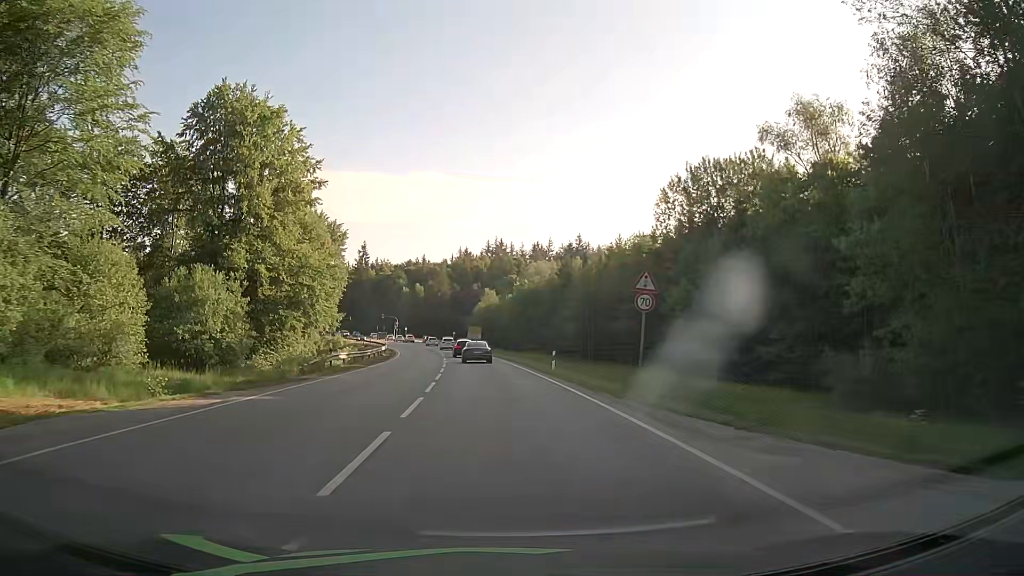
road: secondary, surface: asphalt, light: Day
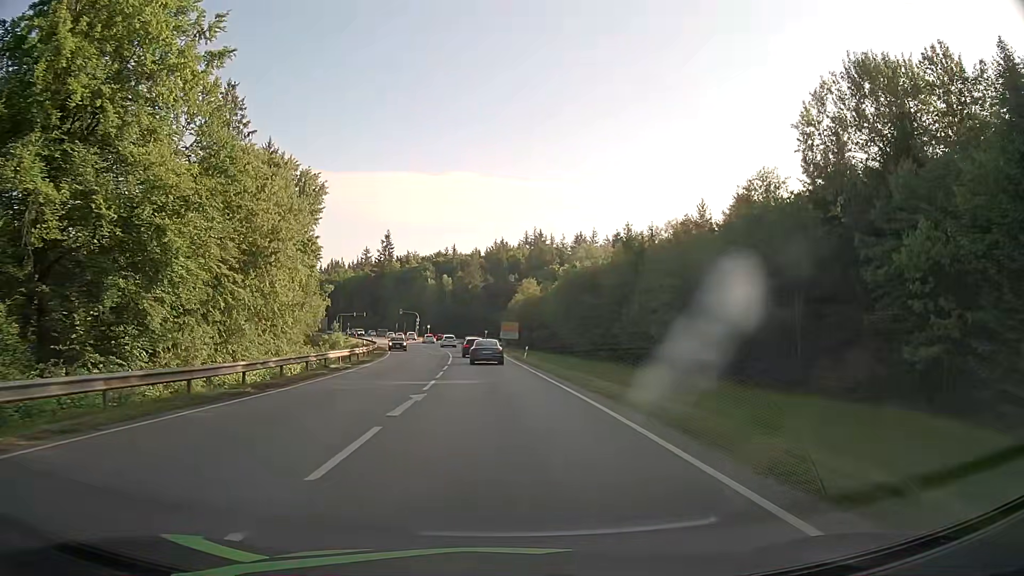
(-0.9, +29.3) m; -3°
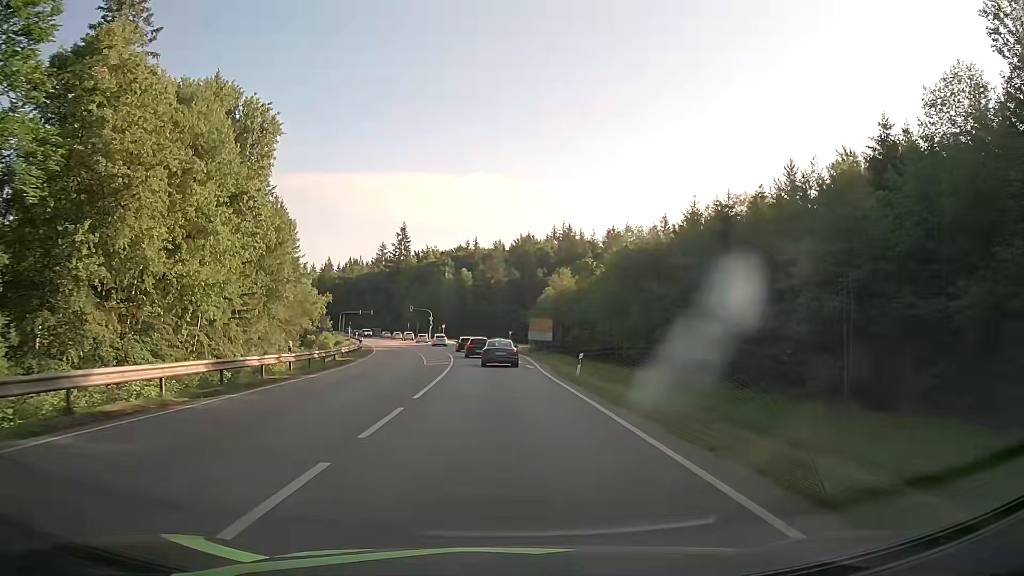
(-0.4, +21.3) m; -2°
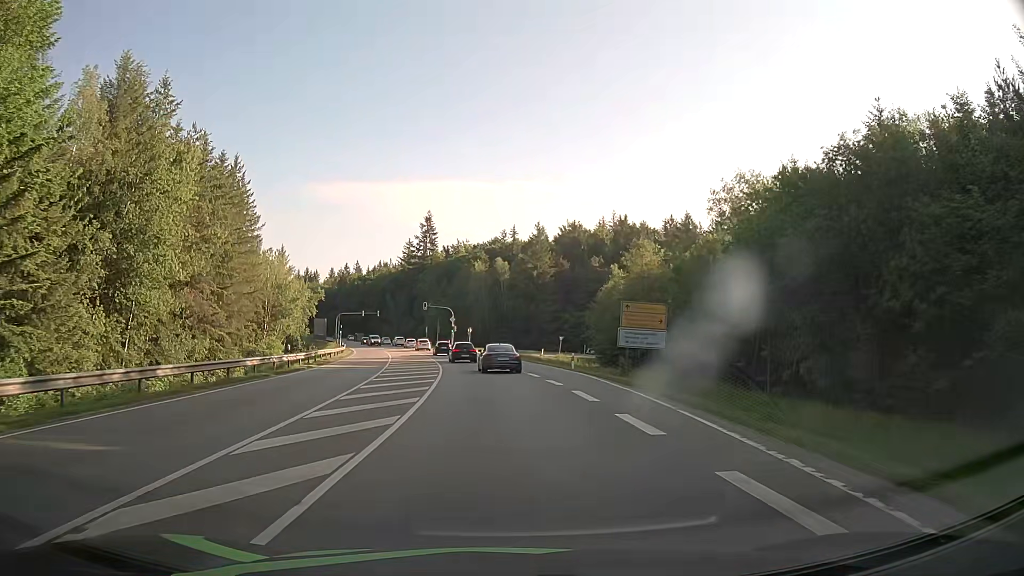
(-1.2, +35.1) m; -4°
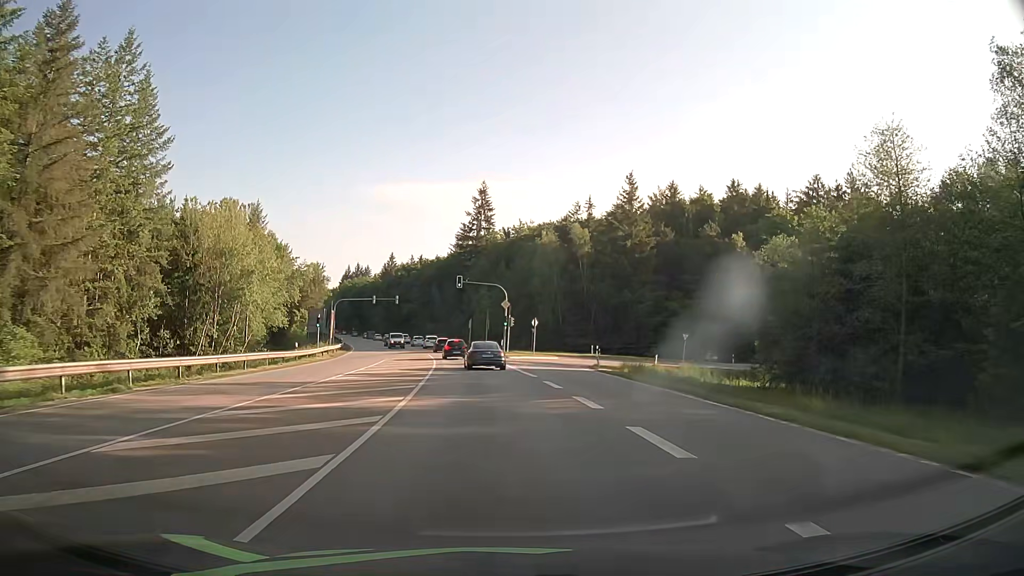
(-1.9, +38.6) m; -6°
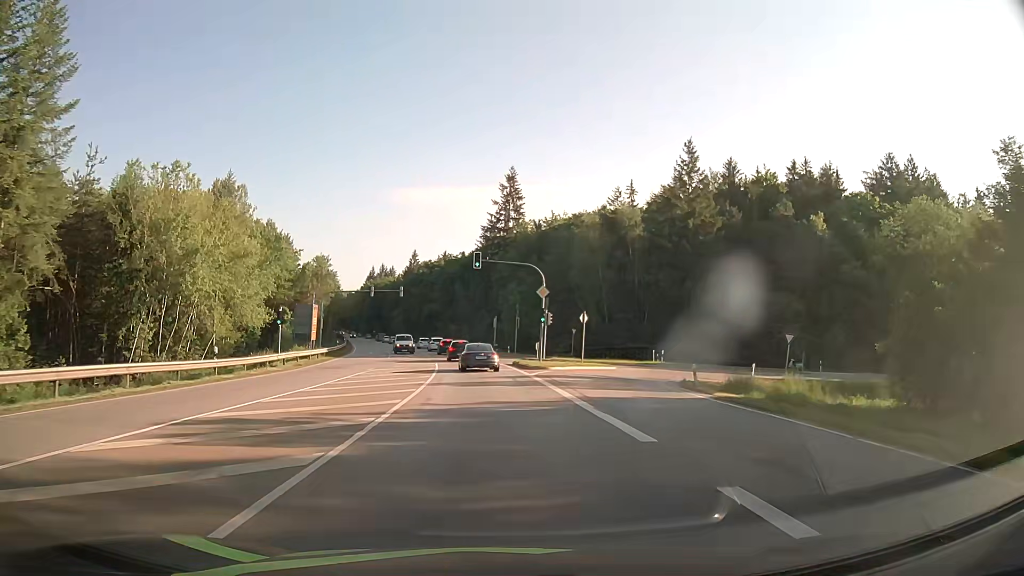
(-0.4, +16.8) m; -2°
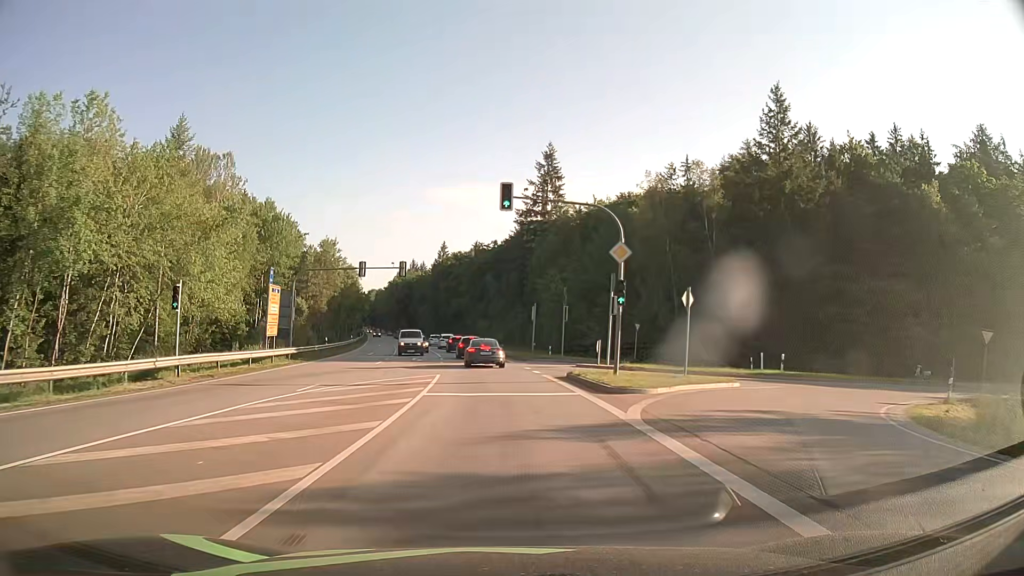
(-0.5, +17.2) m; -3°
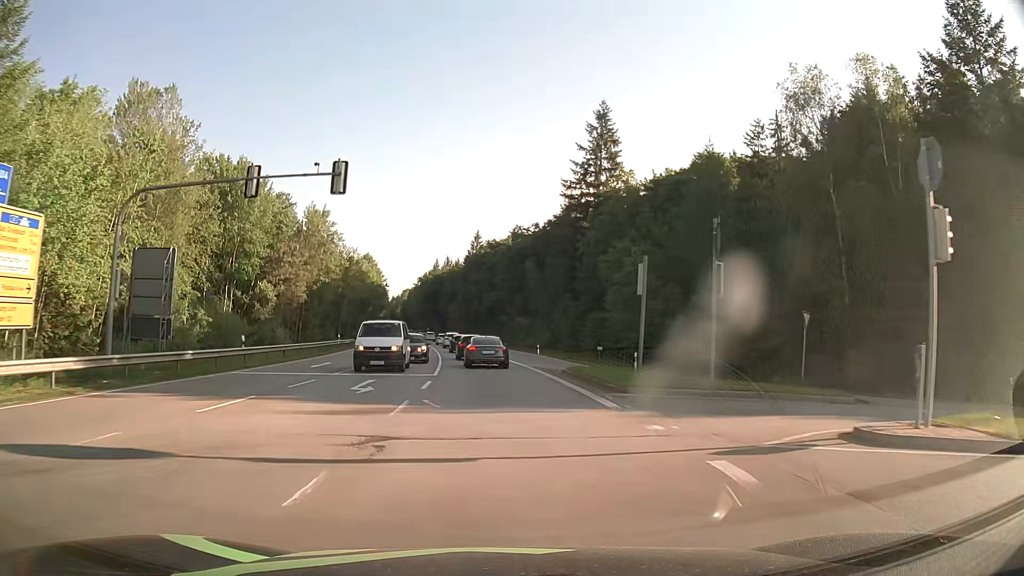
(-0.8, +24.7) m; -3°
(0, +10) (-1, +20) (-1, +30) (-2, +40) (-3, +50) (-4, +60) (-6, +70) (-7, +80) (-9, +89) (-10, +99) m
